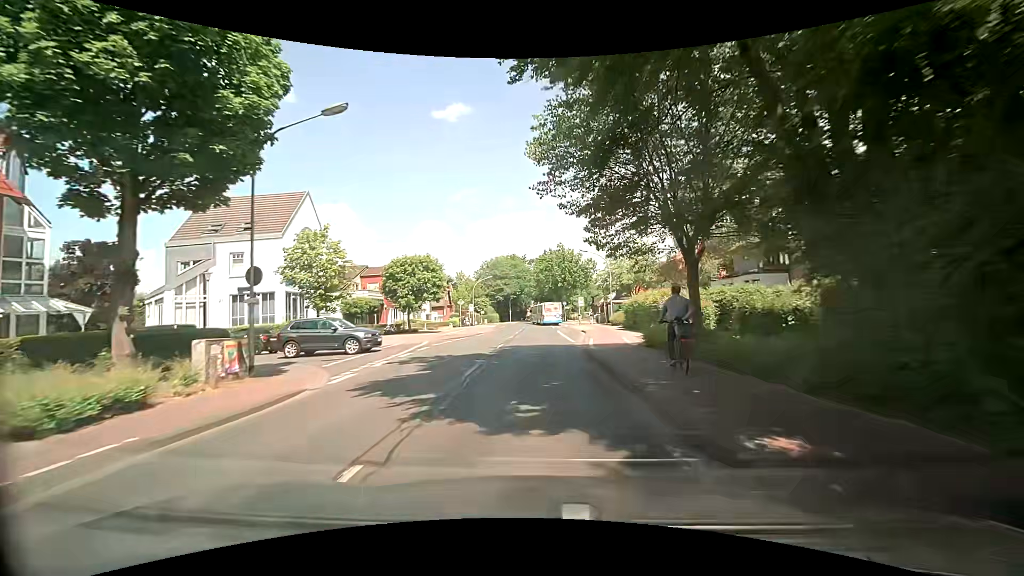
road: tertiary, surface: asphalt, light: Day
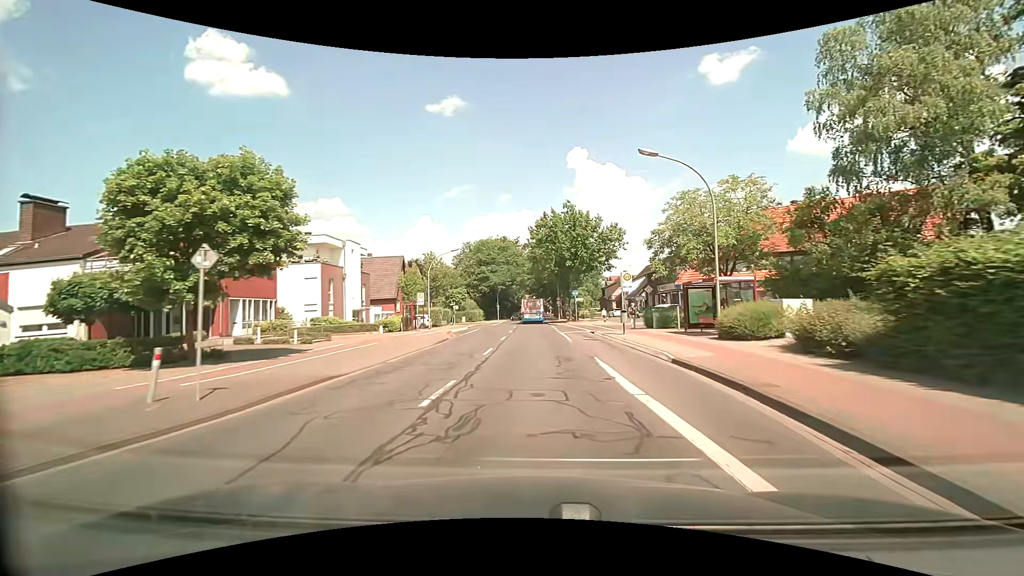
(+0.7, +30.6) m; +2°
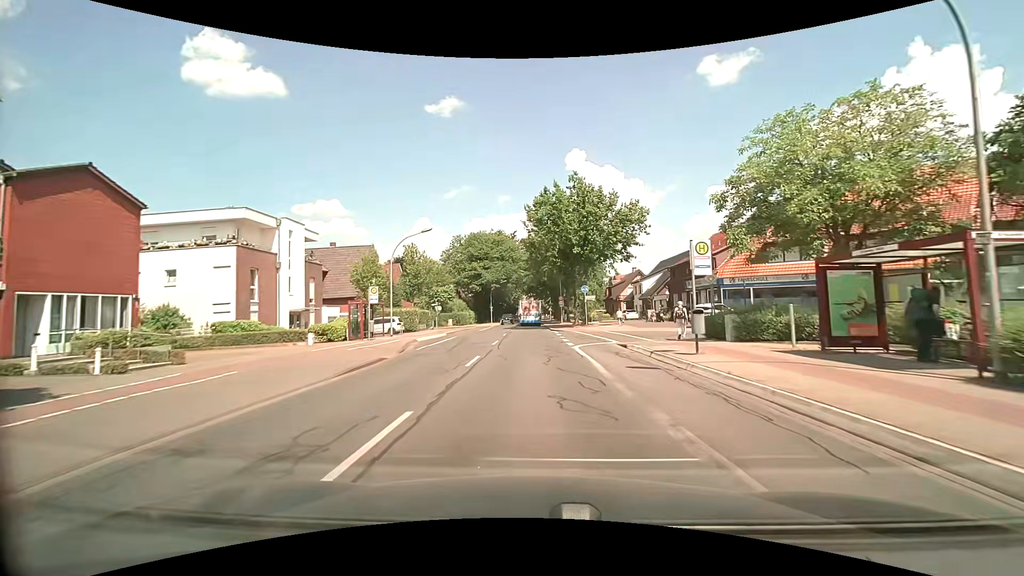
(0.0, +12.3) m; 0°
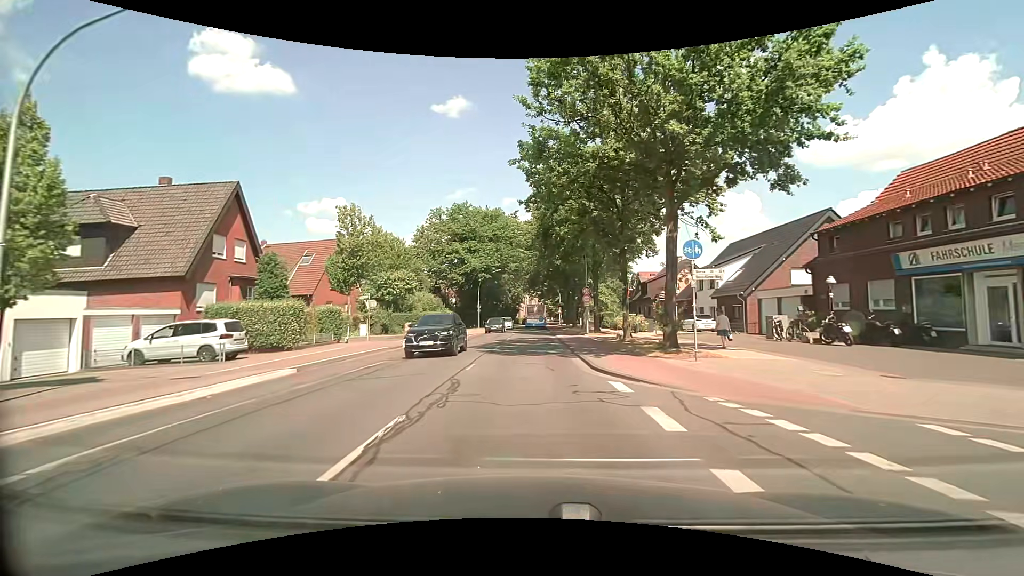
(0.0, +27.3) m; 0°
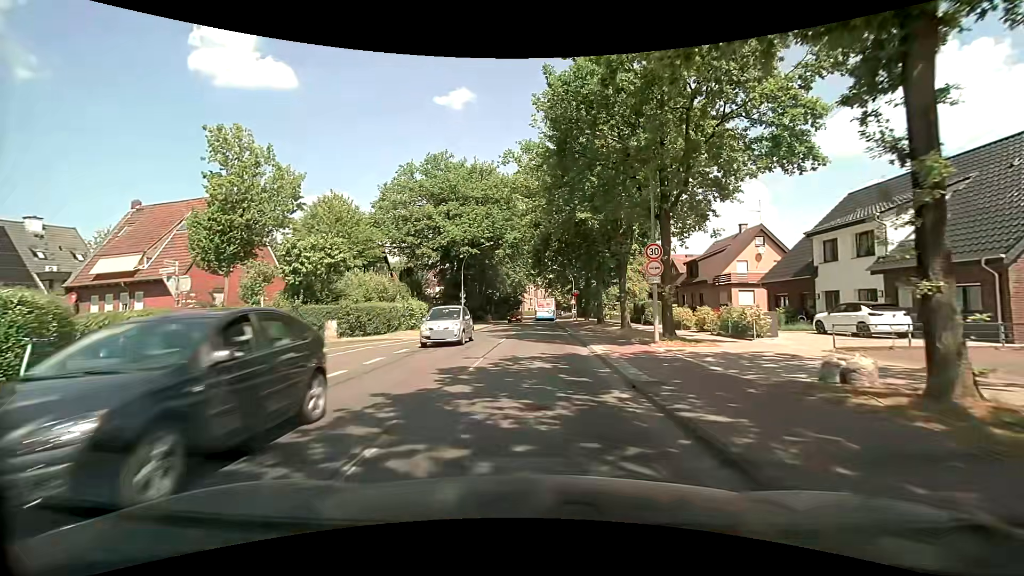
(-0.1, +19.7) m; -1°
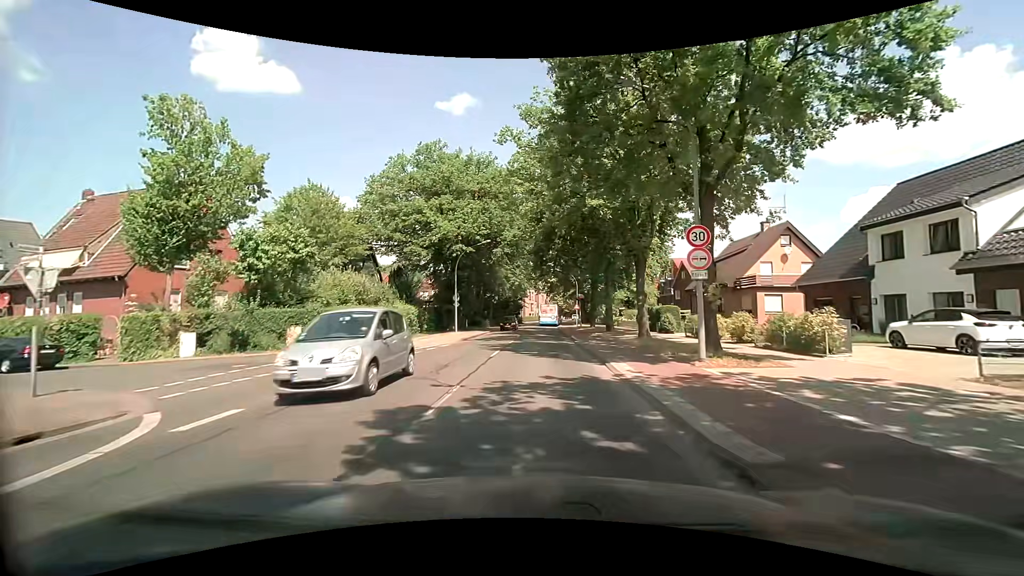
(0.0, +4.7) m; 0°
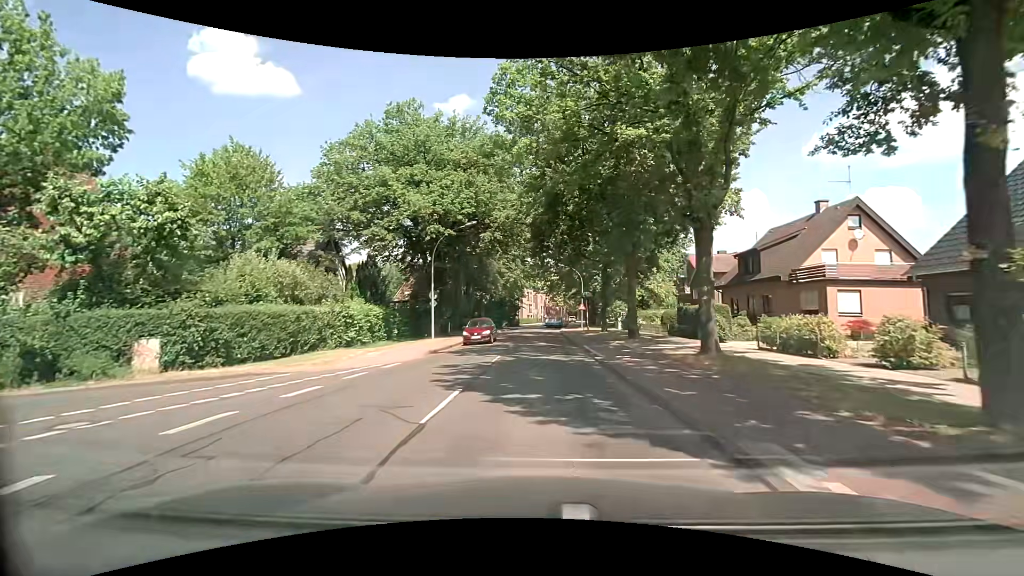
(0.0, +9.4) m; 0°
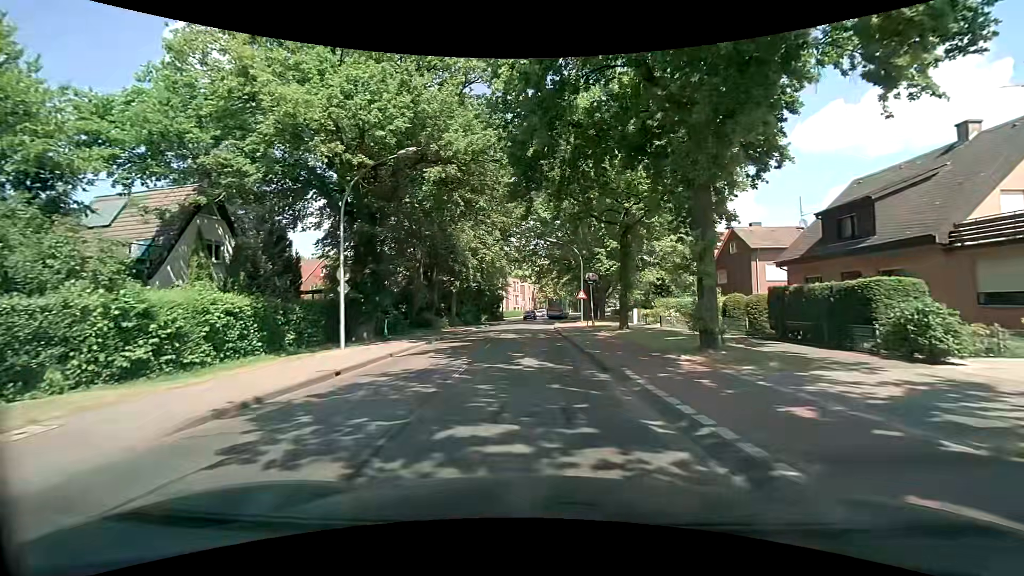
(+0.3, +14.0) m; +2°
(0, +10) (0, +20) (0, +30) (0, +40) (0, +50) (+1, +60) (+2, +70) (+3, +80) (+4, +90) (+5, +100) m
